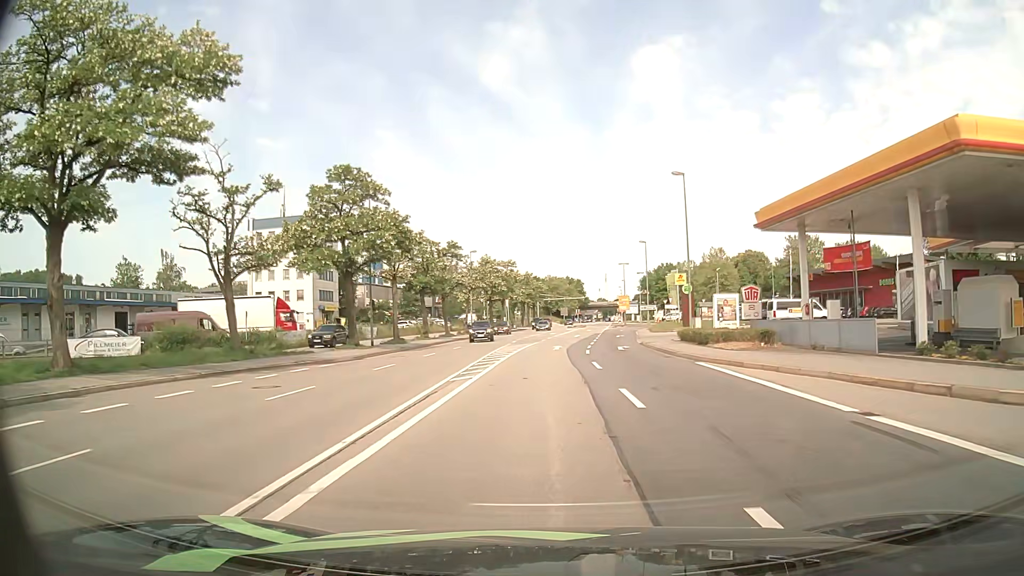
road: primary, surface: asphalt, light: Day
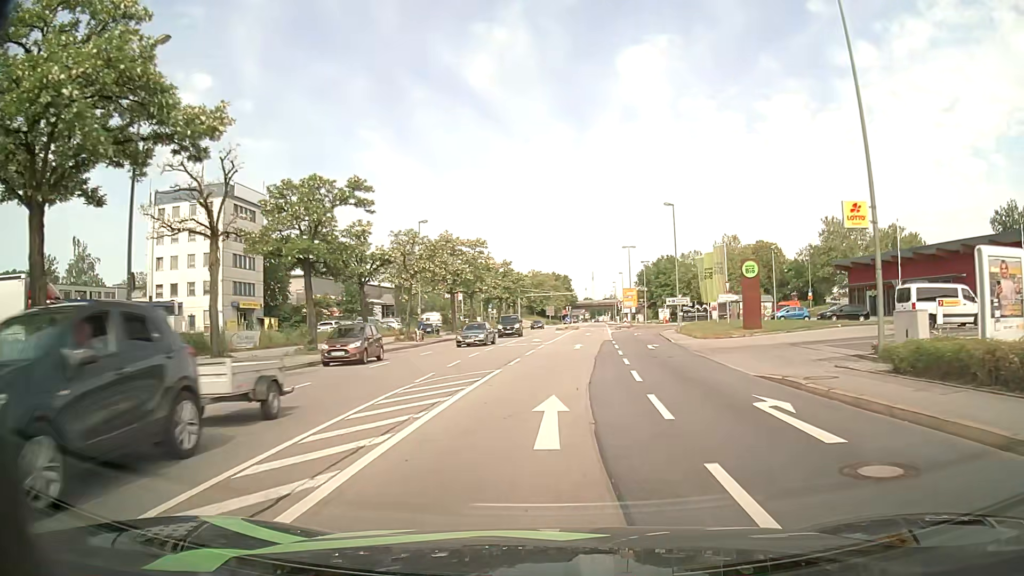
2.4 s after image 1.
(+0.2, +25.6) m; +1°
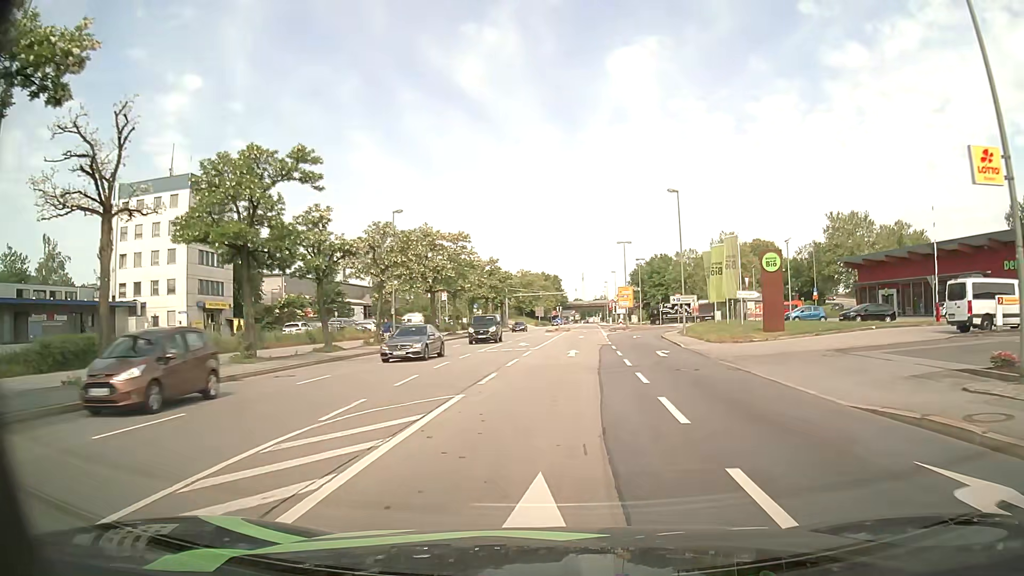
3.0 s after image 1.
(0.0, +6.1) m; +1°
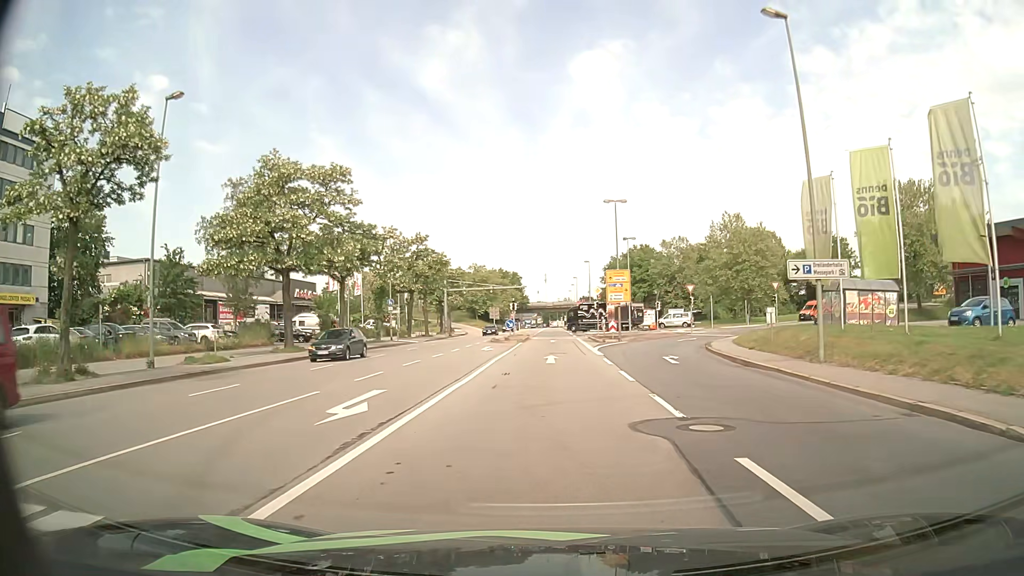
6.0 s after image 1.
(+1.1, +29.4) m; +3°
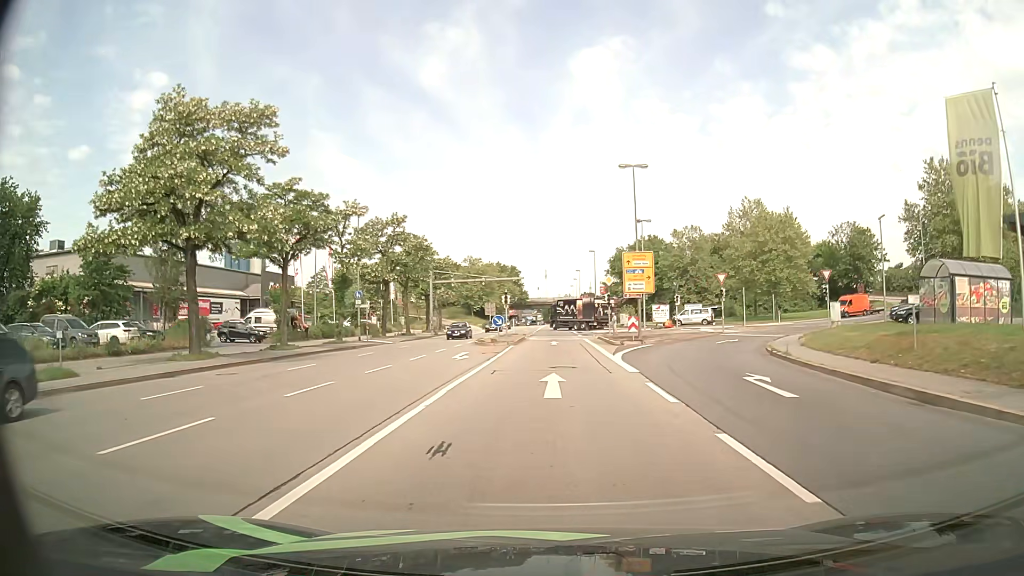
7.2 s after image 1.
(0.0, +10.7) m; 0°
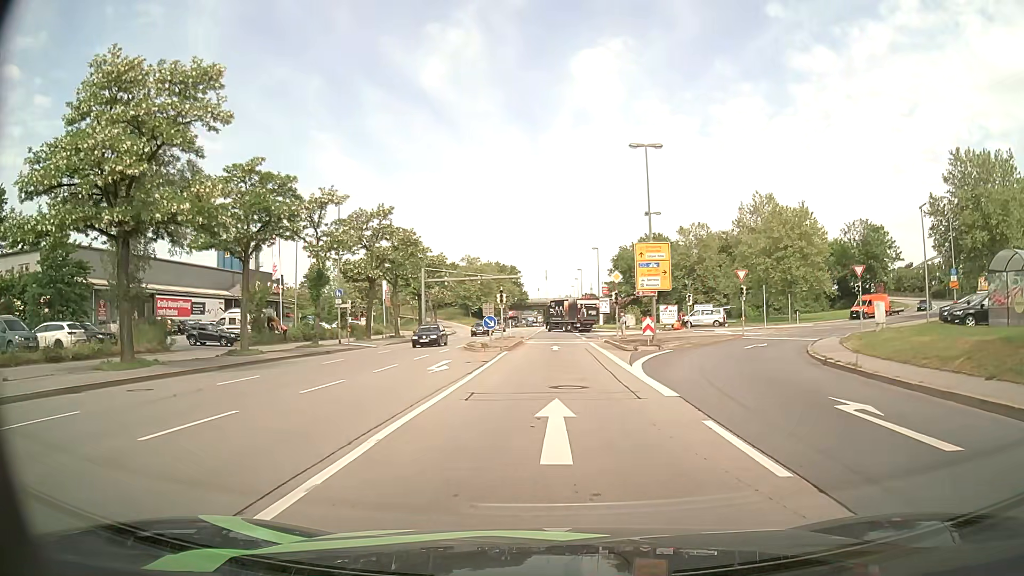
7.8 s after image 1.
(0.0, +5.1) m; 0°
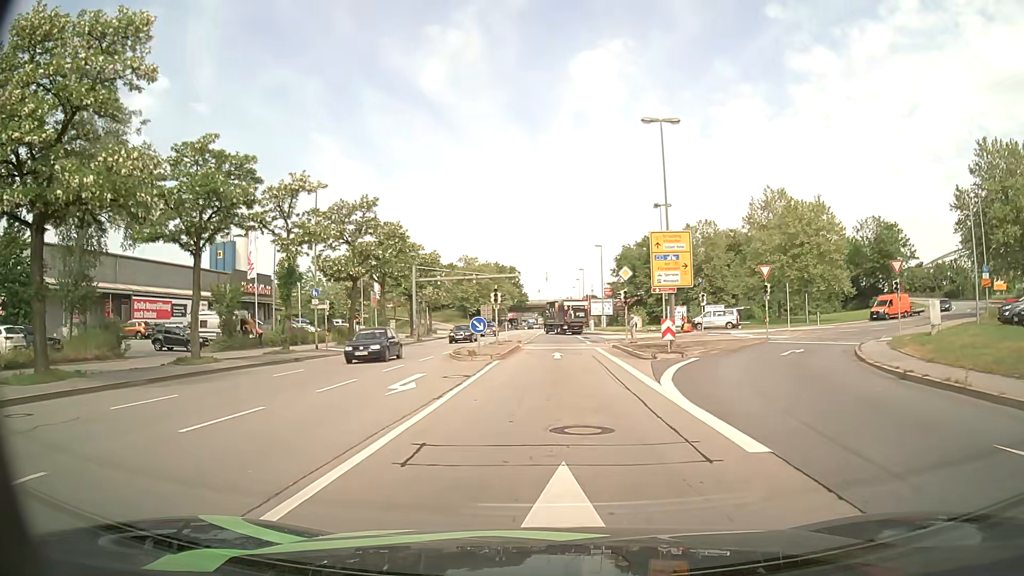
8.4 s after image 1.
(0.0, +4.9) m; 0°
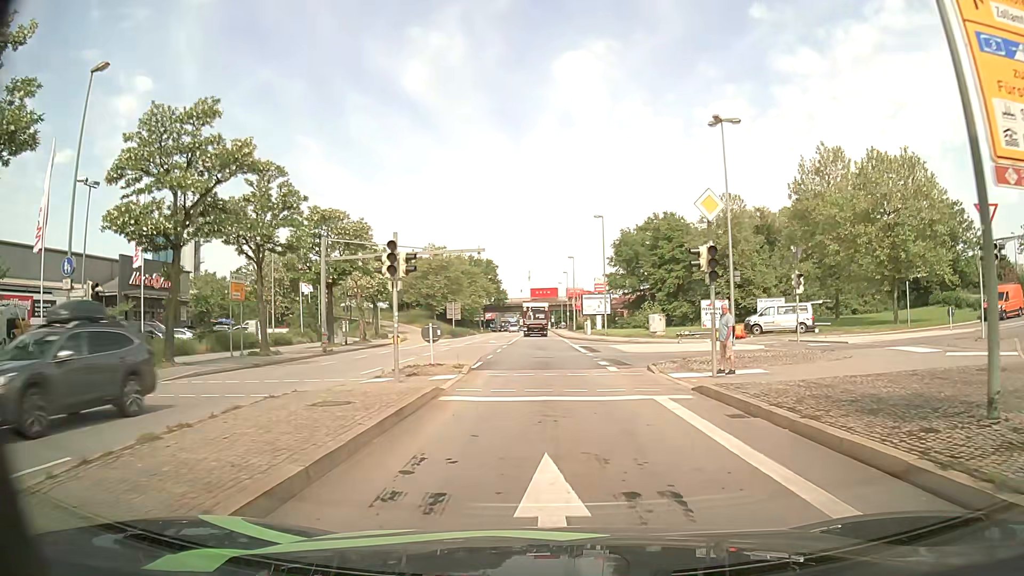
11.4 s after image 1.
(0.0, +23.0) m; +1°
(0, +10) (0, +20) (0, +30) (0, +40) (0, +50) (0, +60) (0, +70) (-1, +80) (-1, +90) (-1, +100) m
